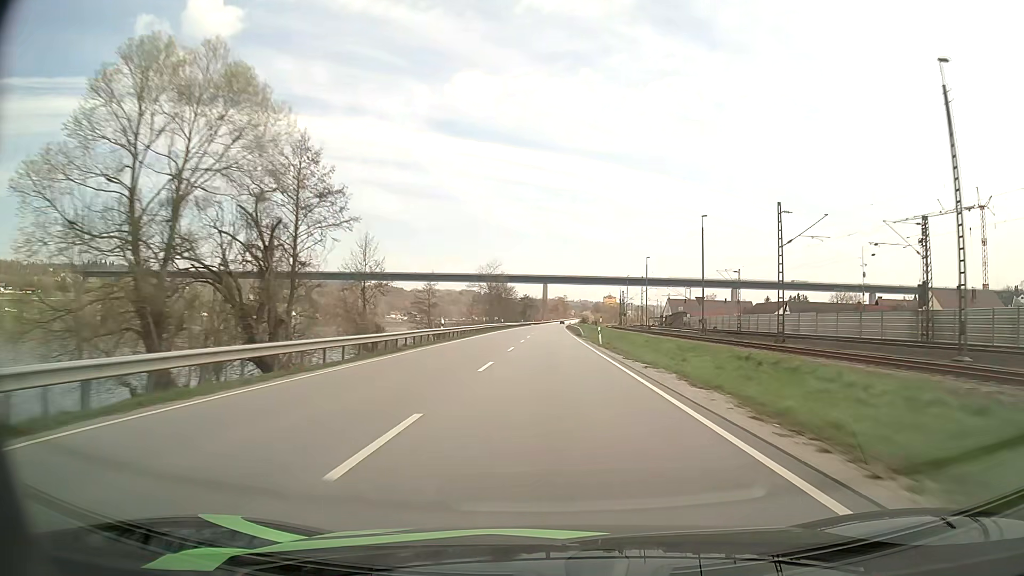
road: primary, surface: asphalt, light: Day
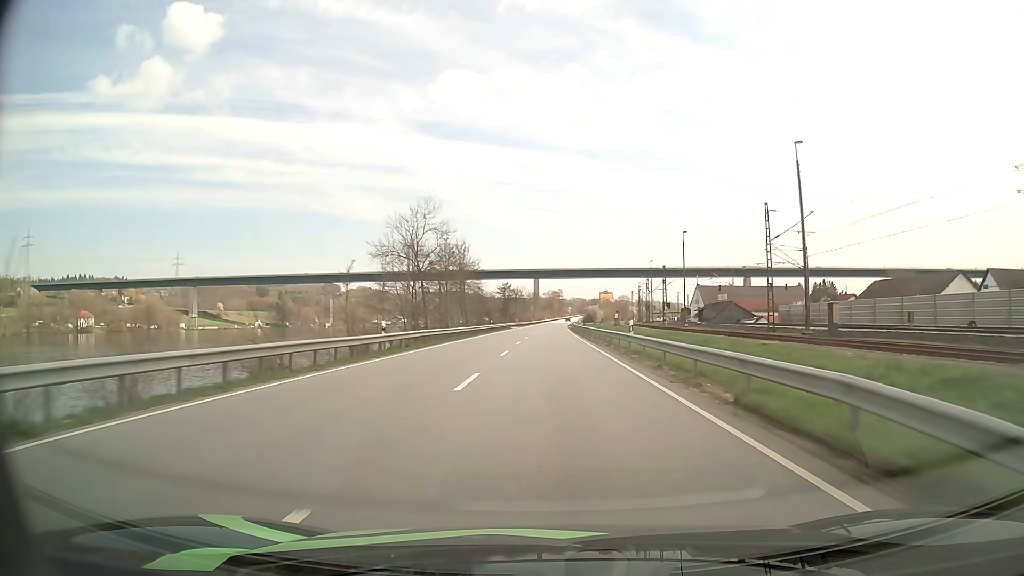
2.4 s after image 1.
(+0.2, +65.3) m; +1°
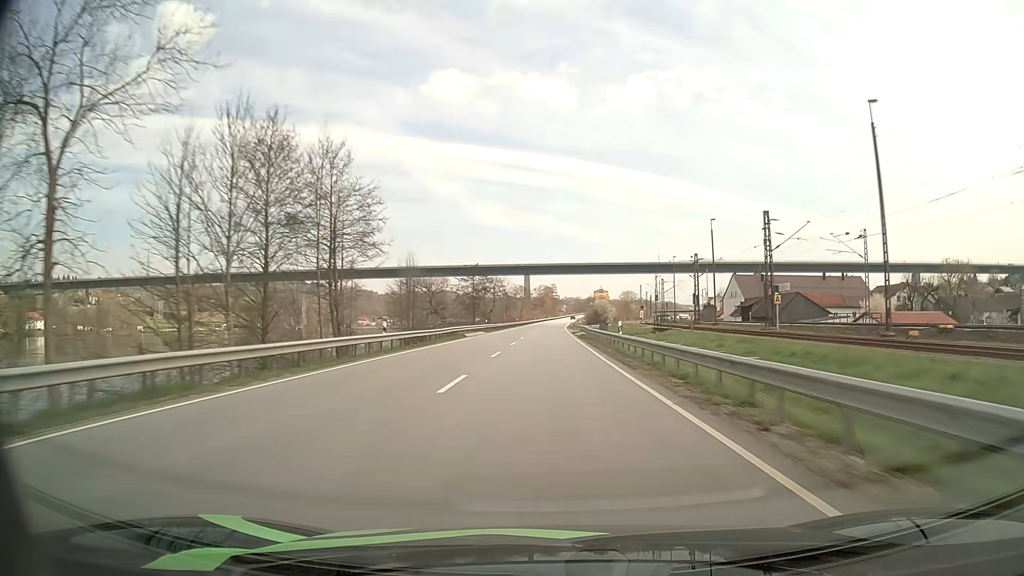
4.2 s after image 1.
(+0.3, +48.6) m; +1°
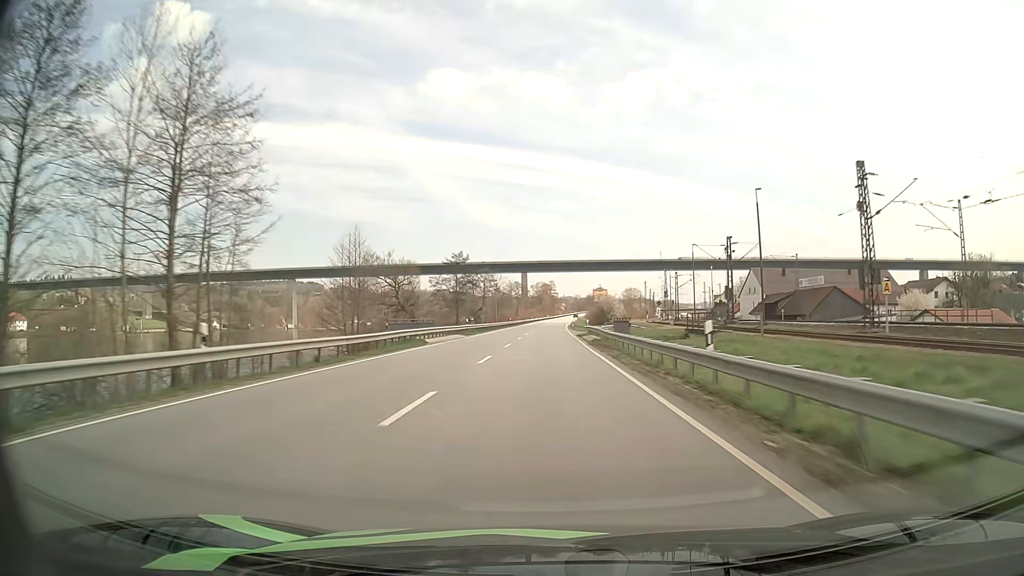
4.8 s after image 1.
(0.0, +16.0) m; 0°
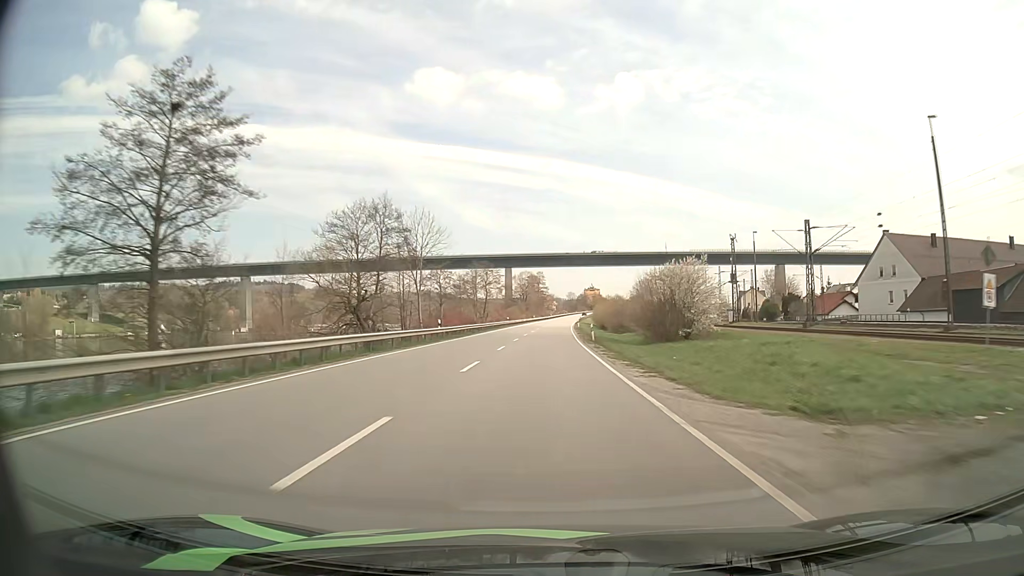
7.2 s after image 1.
(+0.2, +63.6) m; +1°
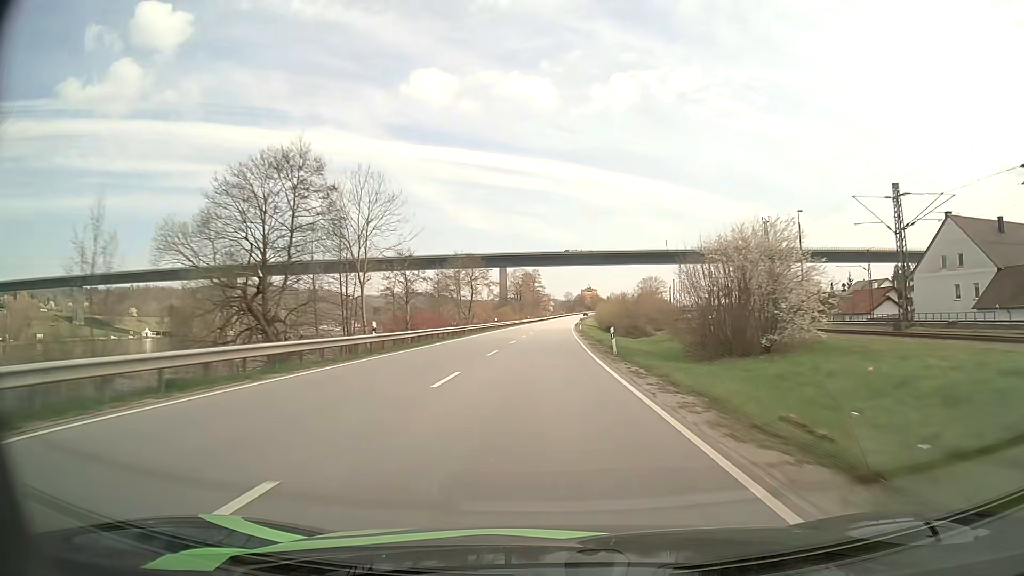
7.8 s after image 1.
(+0.1, +15.9) m; 0°
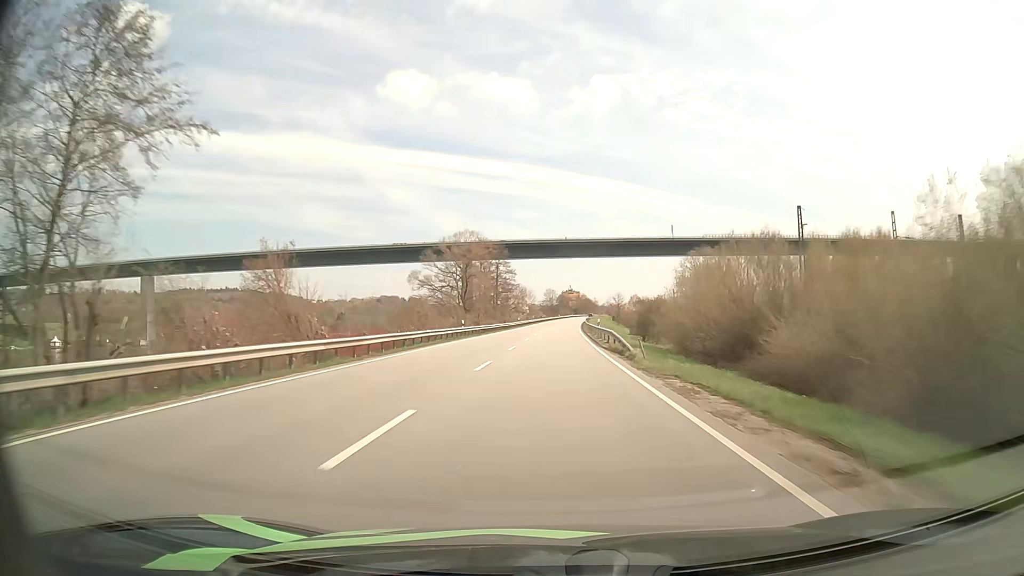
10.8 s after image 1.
(+0.9, +79.9) m; +2°
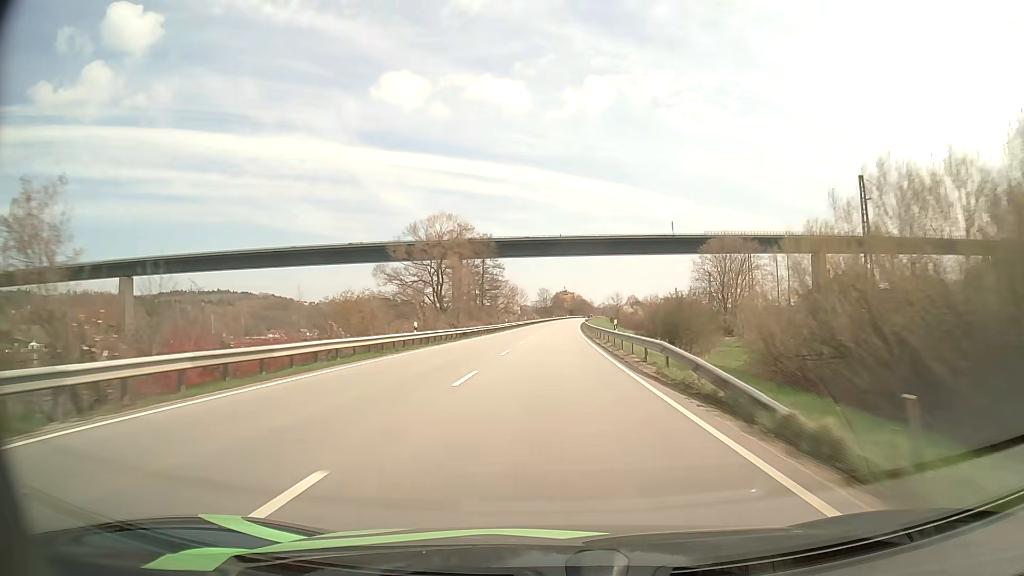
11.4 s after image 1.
(+0.1, +16.1) m; +1°
(0, +10) (0, +20) (0, +30) (0, +40) (+1, +50) (+1, +60) (+1, +70) (+1, +80) (+2, +90) (+2, +100) m
